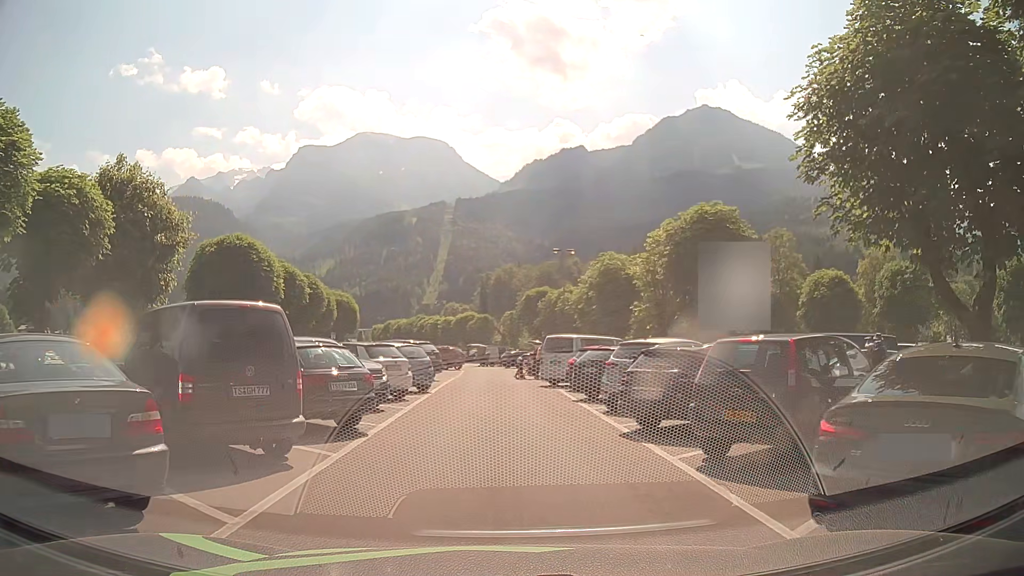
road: service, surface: asphalt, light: Day
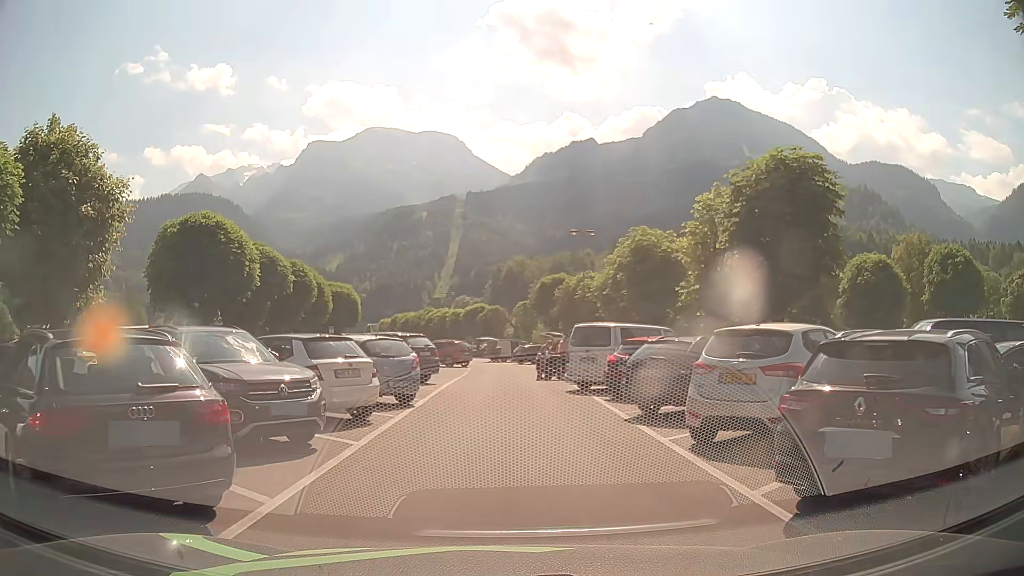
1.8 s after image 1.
(0.0, +6.1) m; -1°
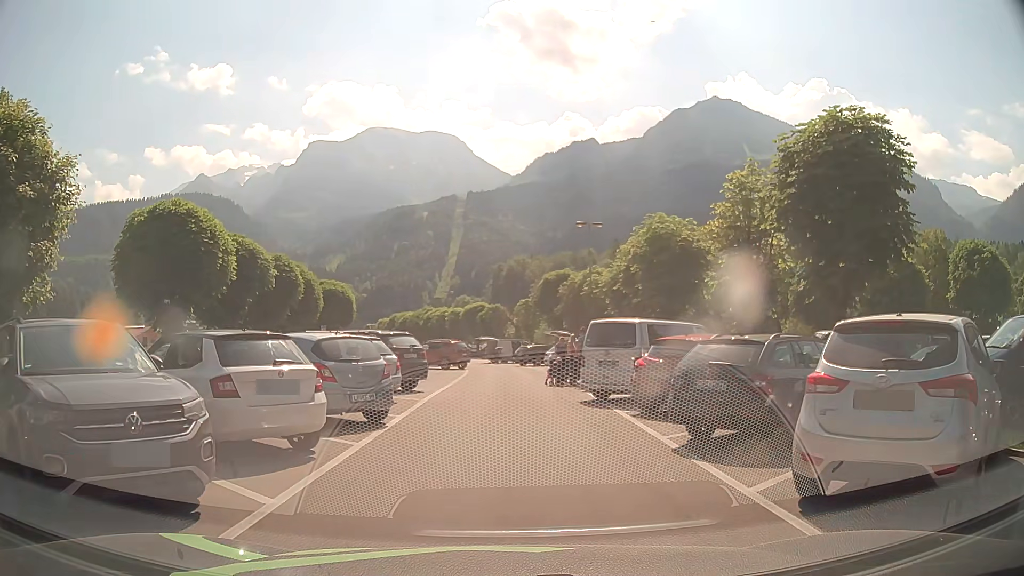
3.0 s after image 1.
(+0.1, +3.5) m; +1°
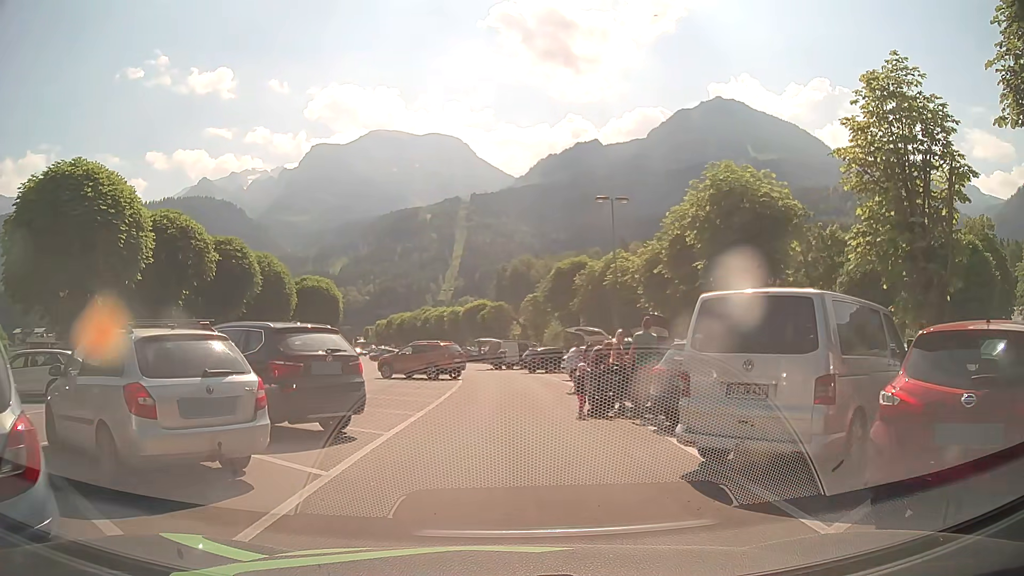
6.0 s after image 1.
(0.0, +8.9) m; 0°
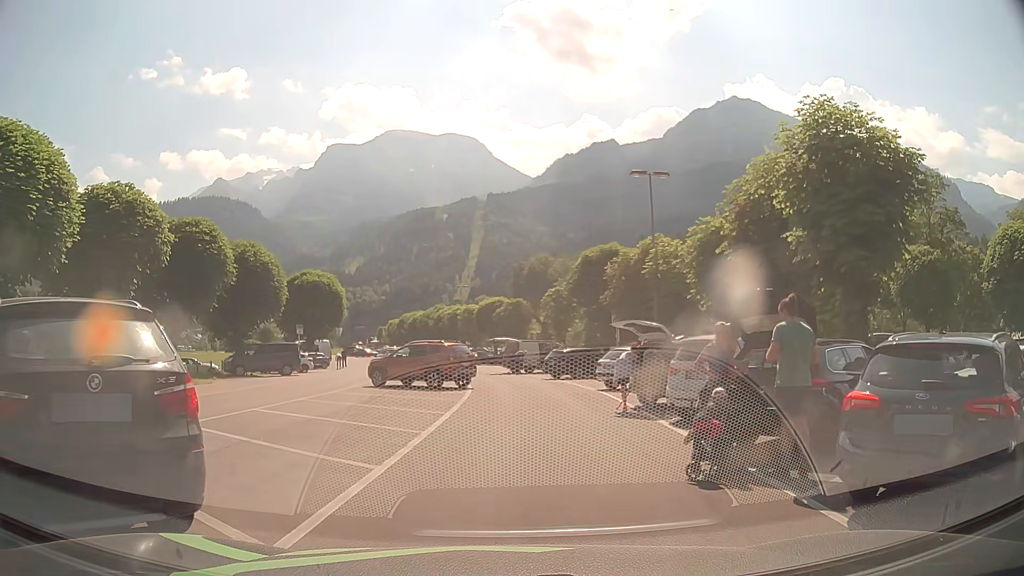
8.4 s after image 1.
(-0.1, +5.9) m; -1°
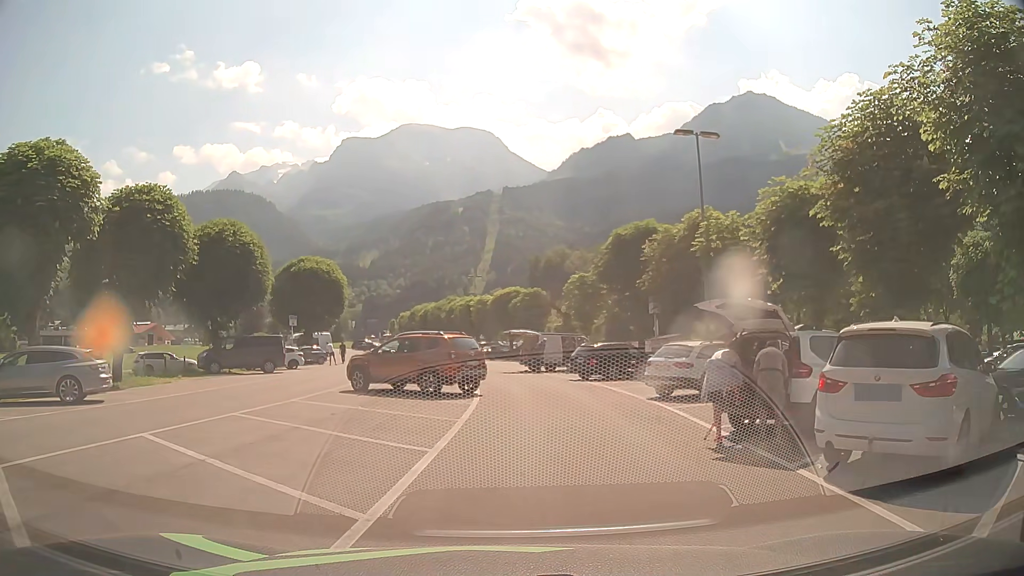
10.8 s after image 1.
(-0.1, +5.9) m; -1°
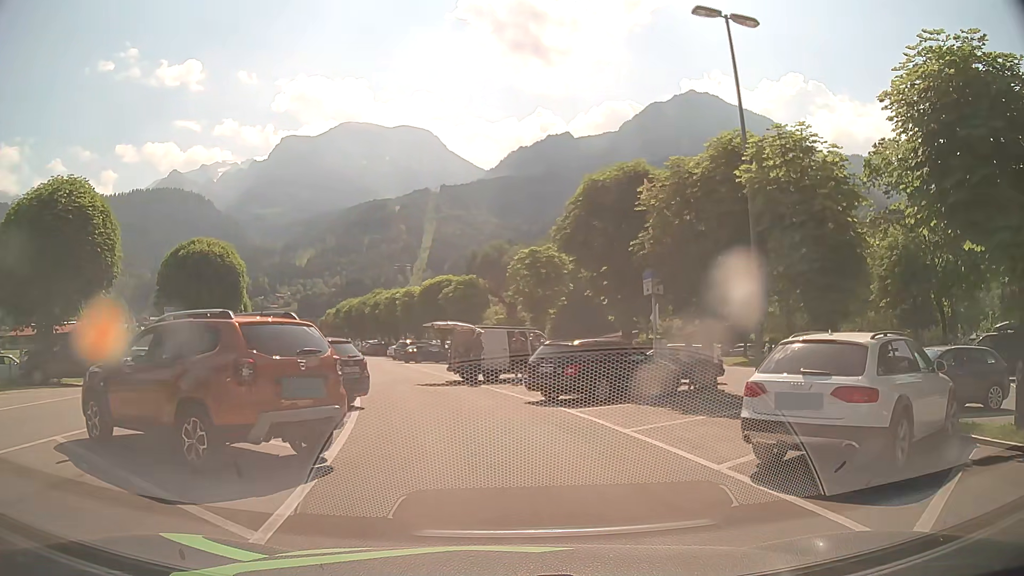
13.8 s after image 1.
(+0.3, +11.0) m; +4°
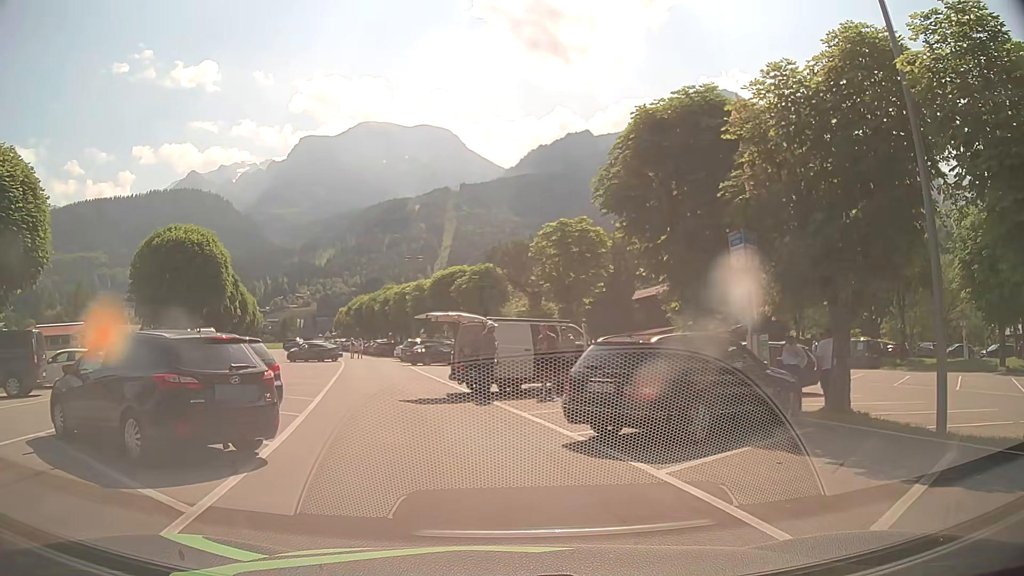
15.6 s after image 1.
(+0.1, +6.7) m; 0°
